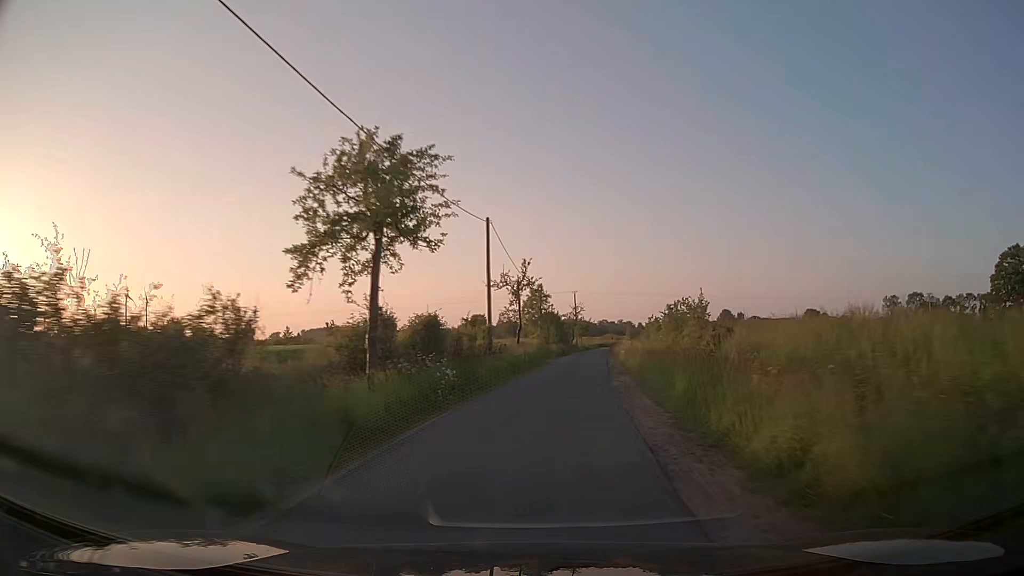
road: unclassified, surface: asphalt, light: Day
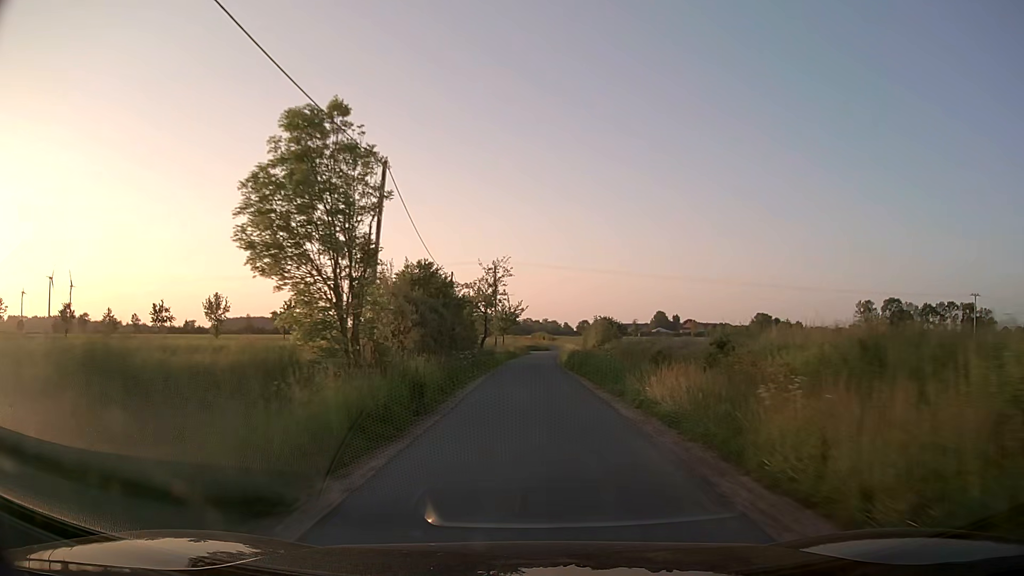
(+3.6, +49.0) m; +6°
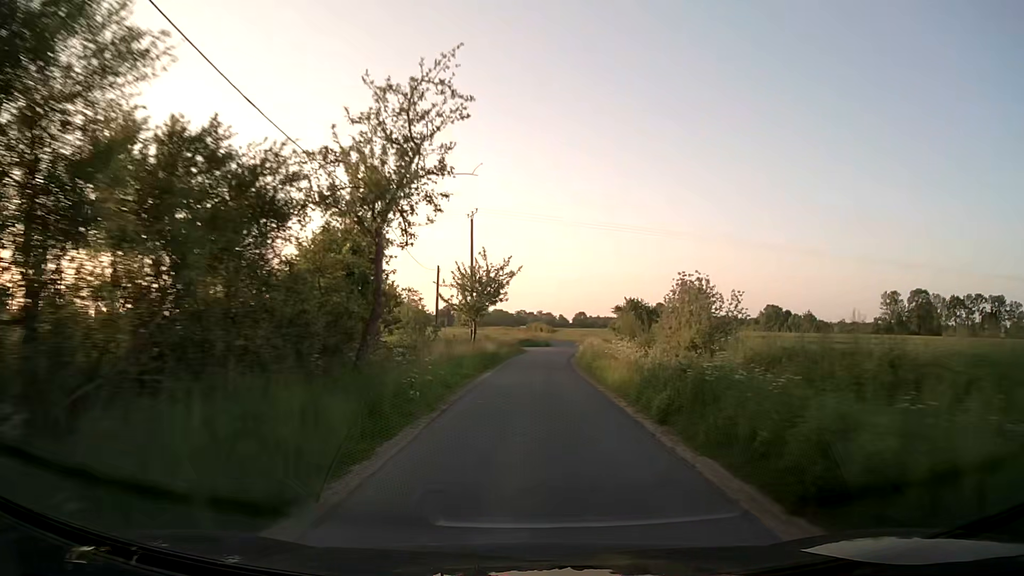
(0.0, +29.5) m; 0°
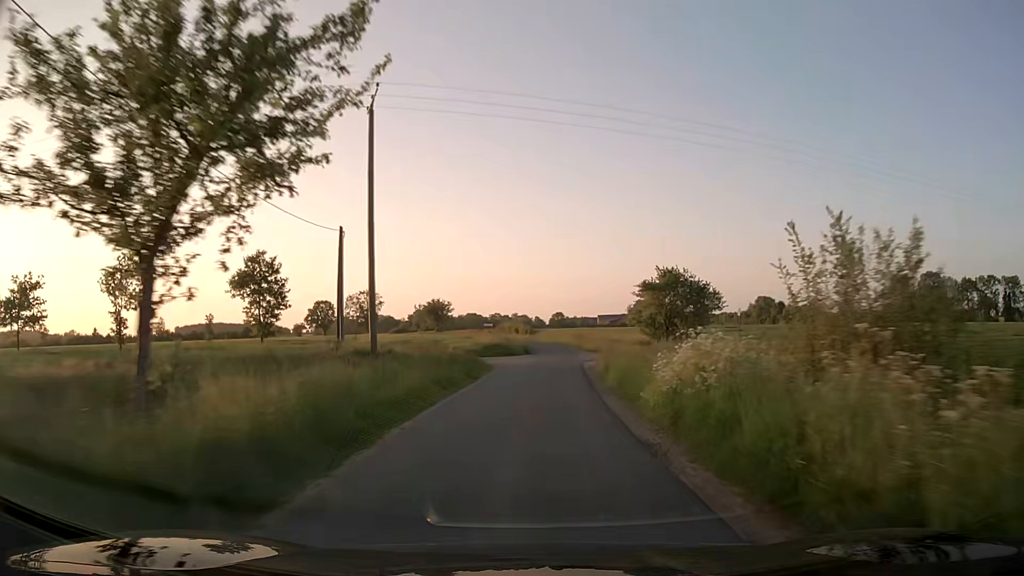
(+0.5, +28.3) m; +2°
